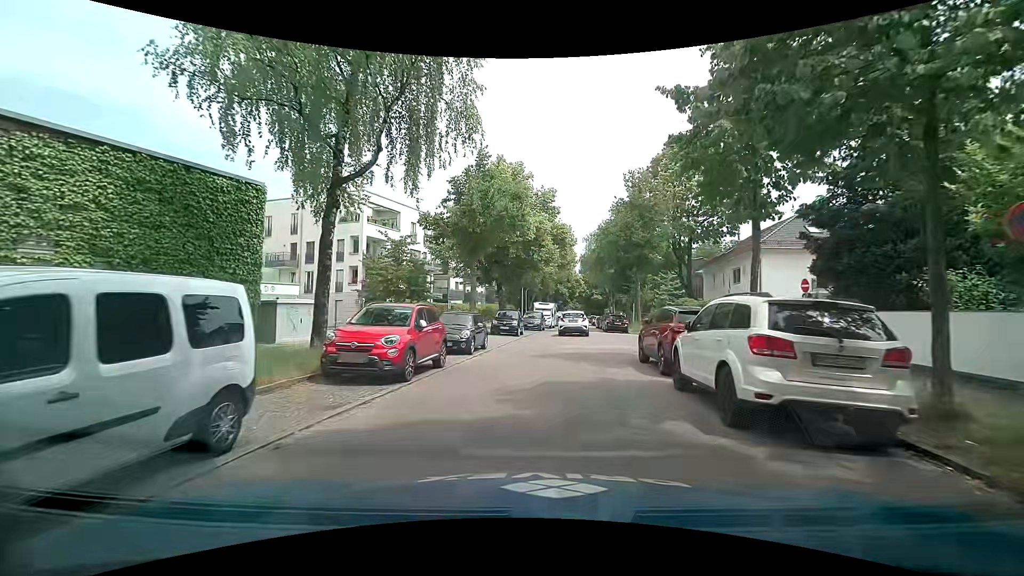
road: residential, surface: asphalt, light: Day
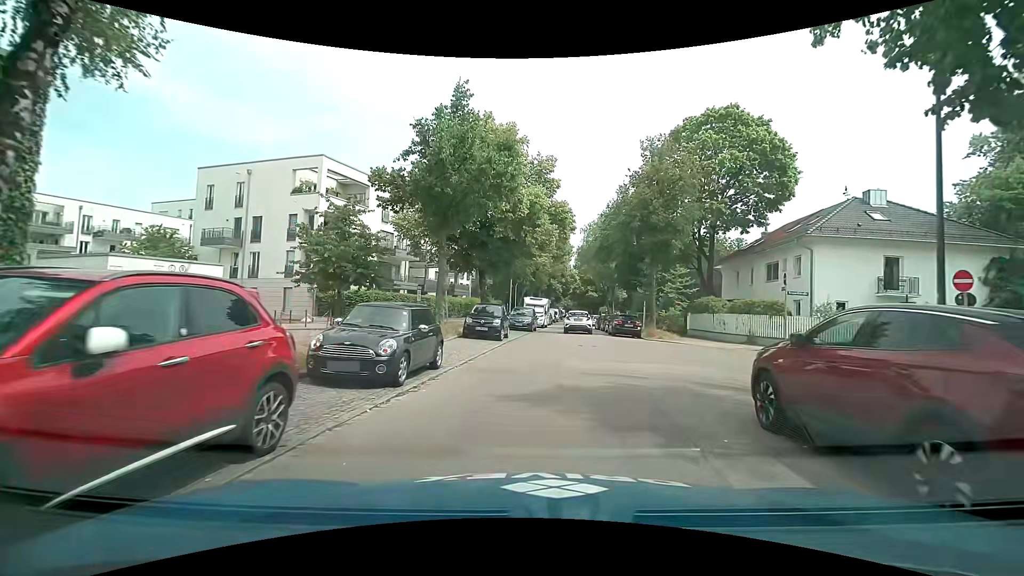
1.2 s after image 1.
(+0.2, +8.1) m; +2°
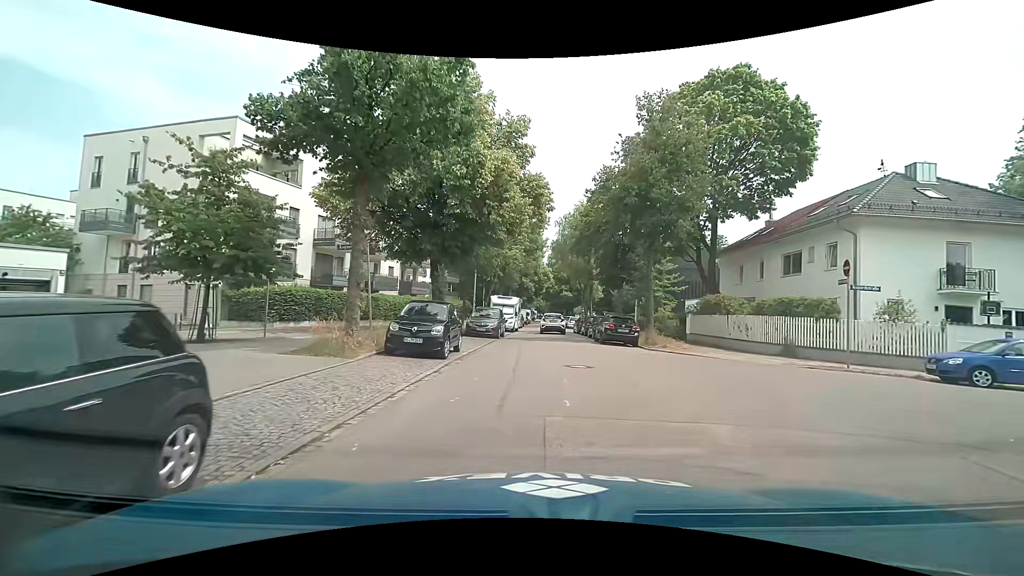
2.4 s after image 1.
(+0.2, +7.4) m; +4°
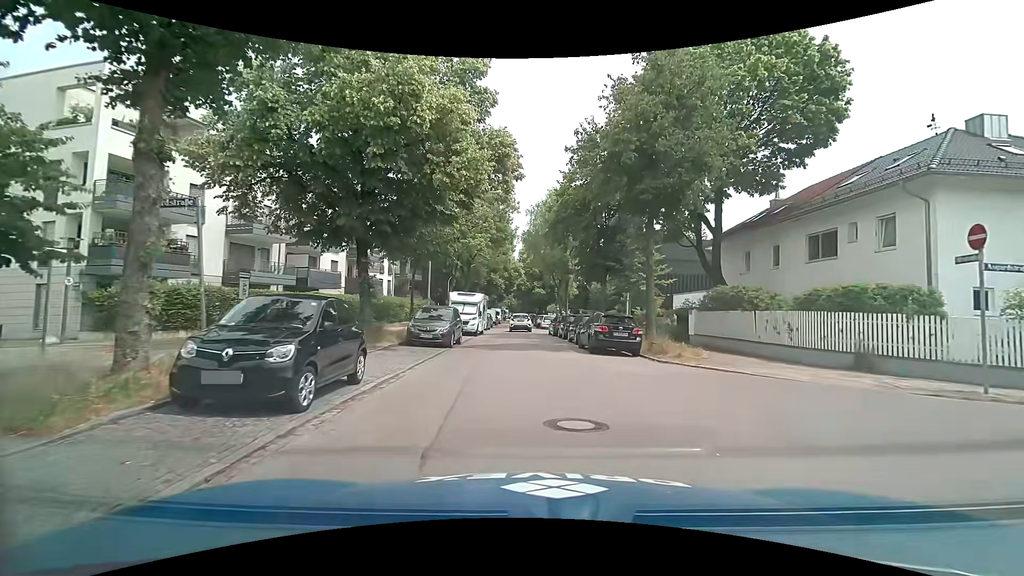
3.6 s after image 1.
(+0.2, +6.8) m; +1°
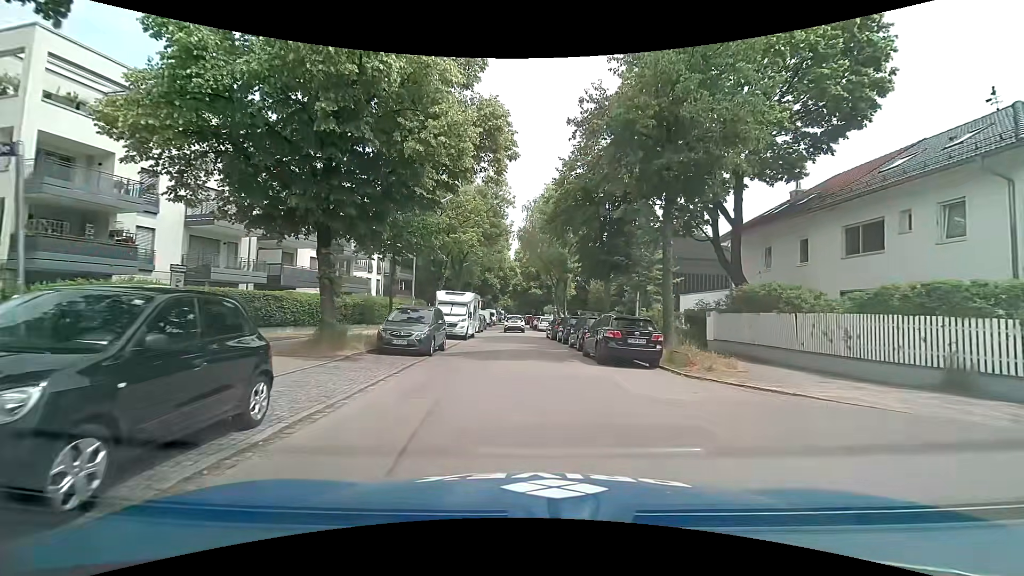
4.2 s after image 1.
(+0.1, +3.3) m; +2°
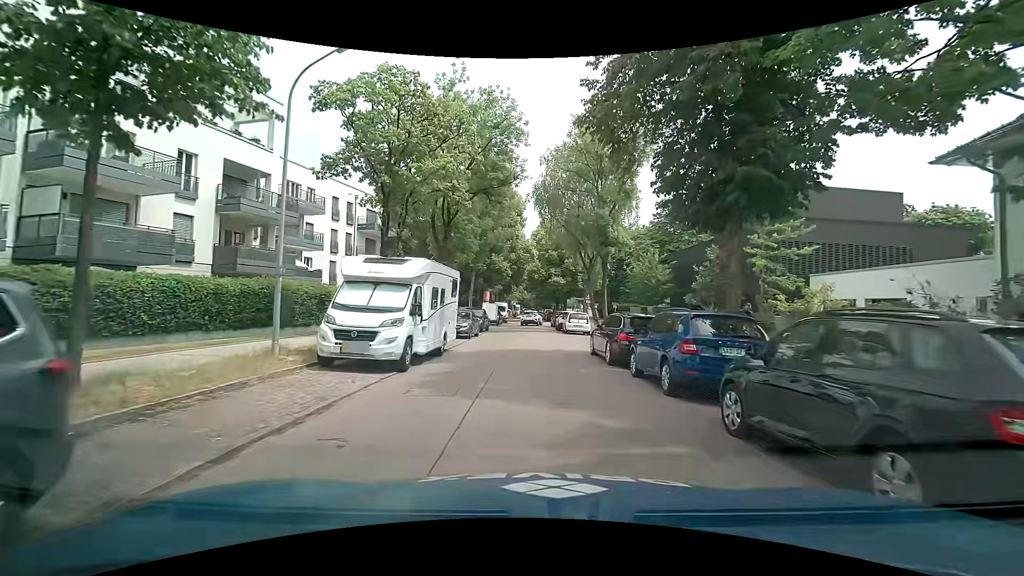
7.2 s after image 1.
(-0.1, +17.0) m; -2°
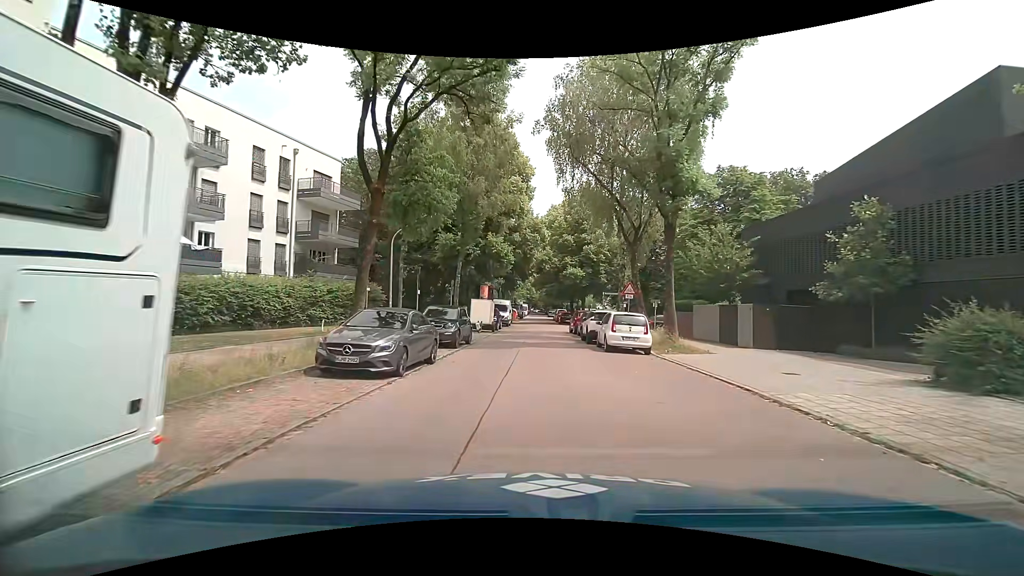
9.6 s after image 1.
(-0.2, +14.8) m; -2°
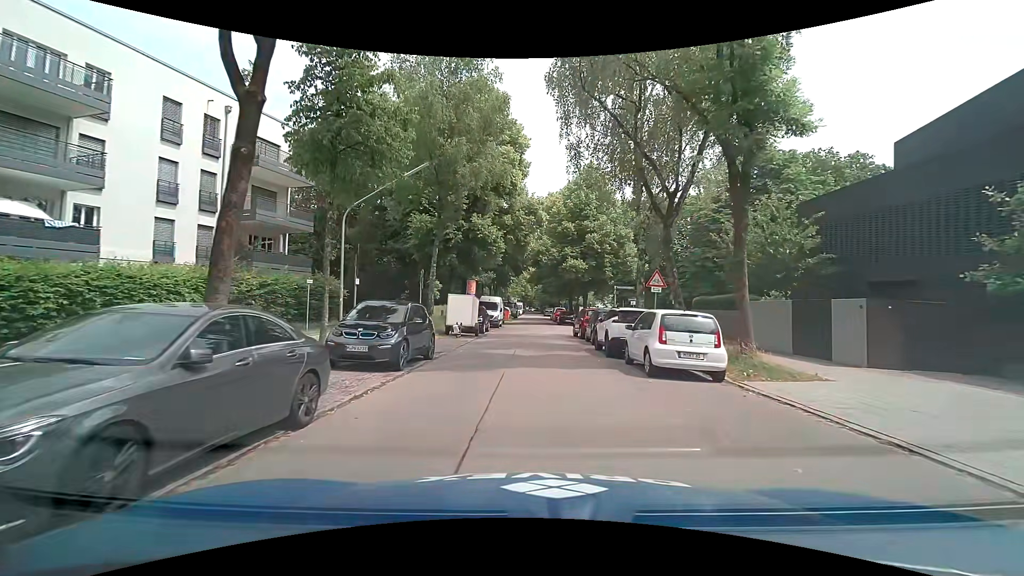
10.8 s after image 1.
(+0.2, +7.3) m; +2°
